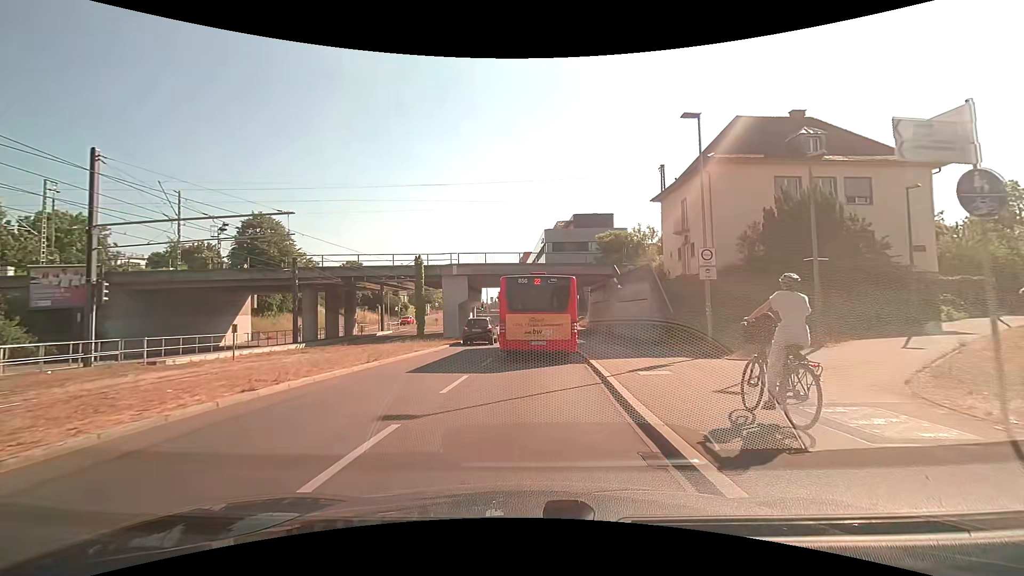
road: secondary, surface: asphalt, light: Day
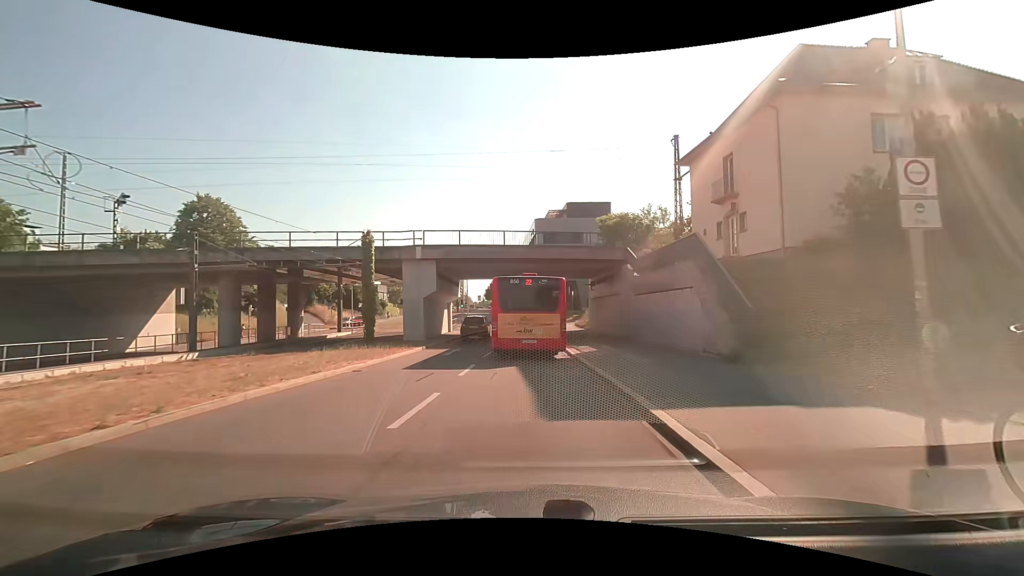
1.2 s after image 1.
(+0.1, +9.4) m; +1°
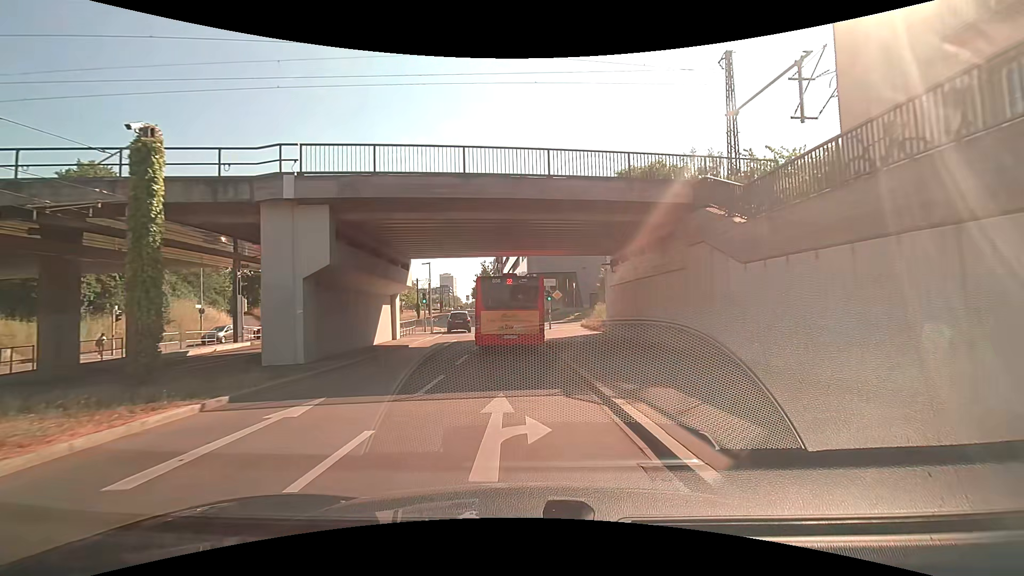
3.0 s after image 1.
(+0.3, +15.2) m; +1°
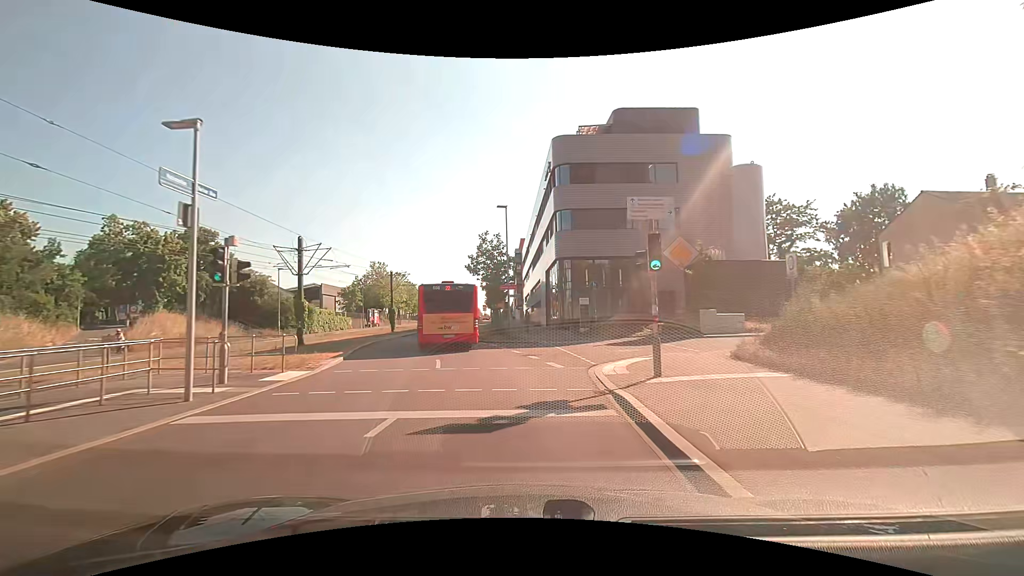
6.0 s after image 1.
(-0.7, +27.5) m; -3°
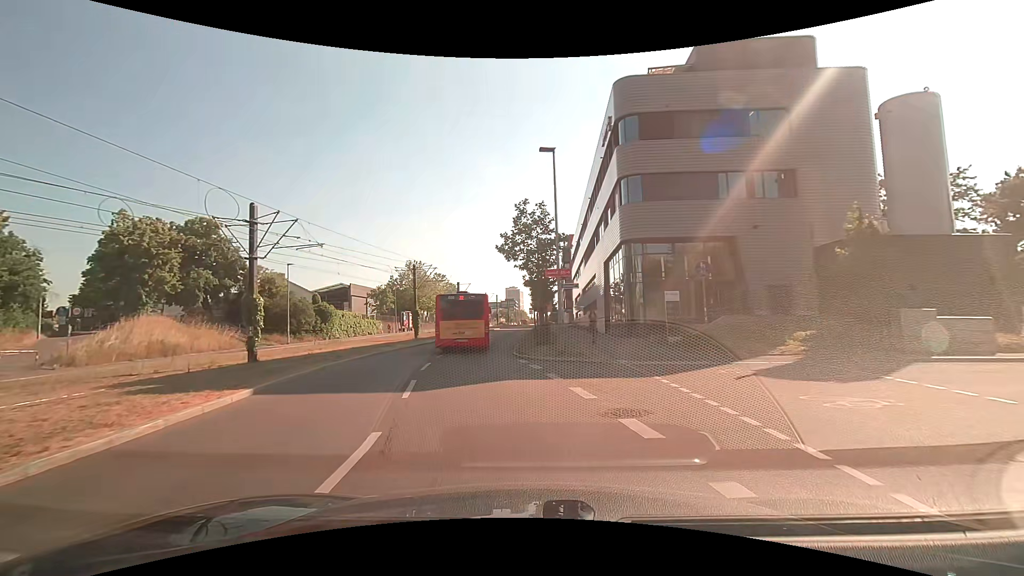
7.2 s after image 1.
(-0.4, +10.7) m; -5°
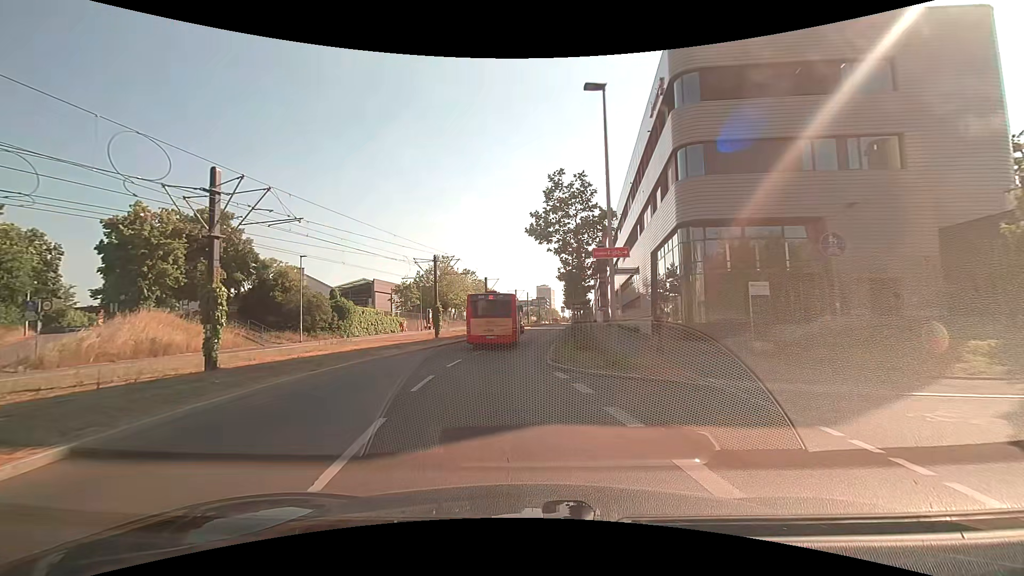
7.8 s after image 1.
(-0.2, +5.2) m; -4°
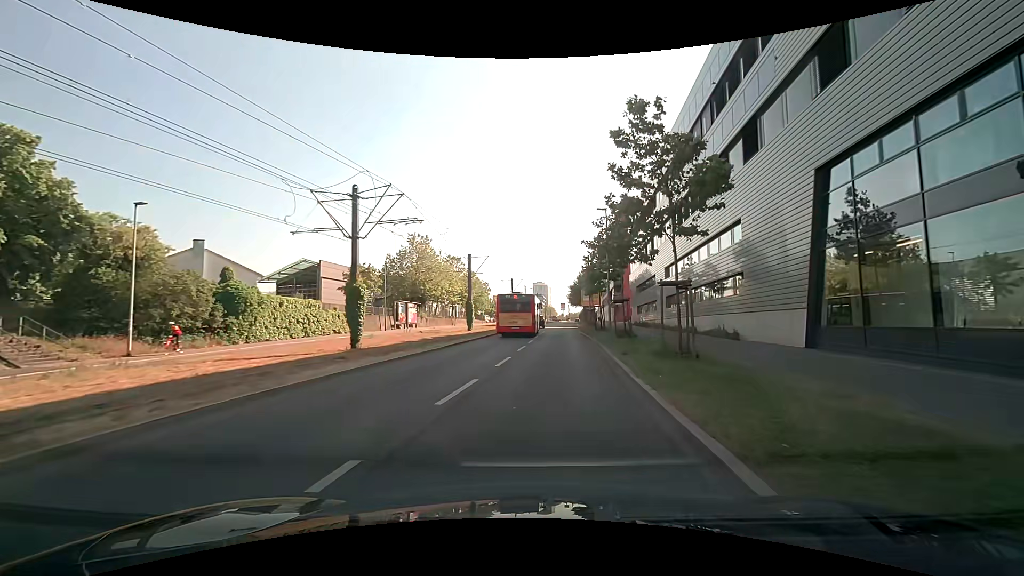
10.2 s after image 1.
(-0.6, +20.5) m; +1°
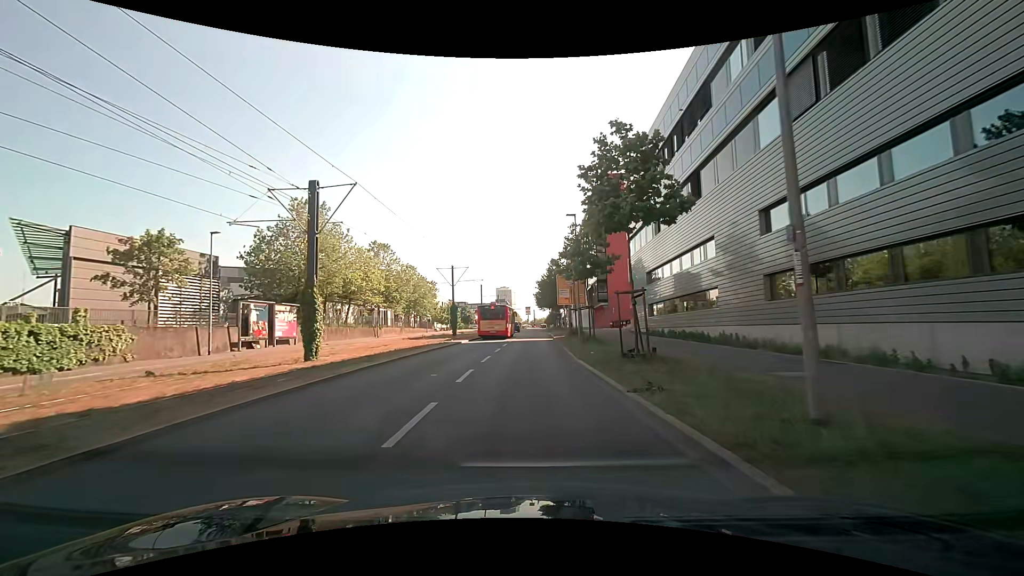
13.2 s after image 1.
(+1.5, +26.2) m; +4°
